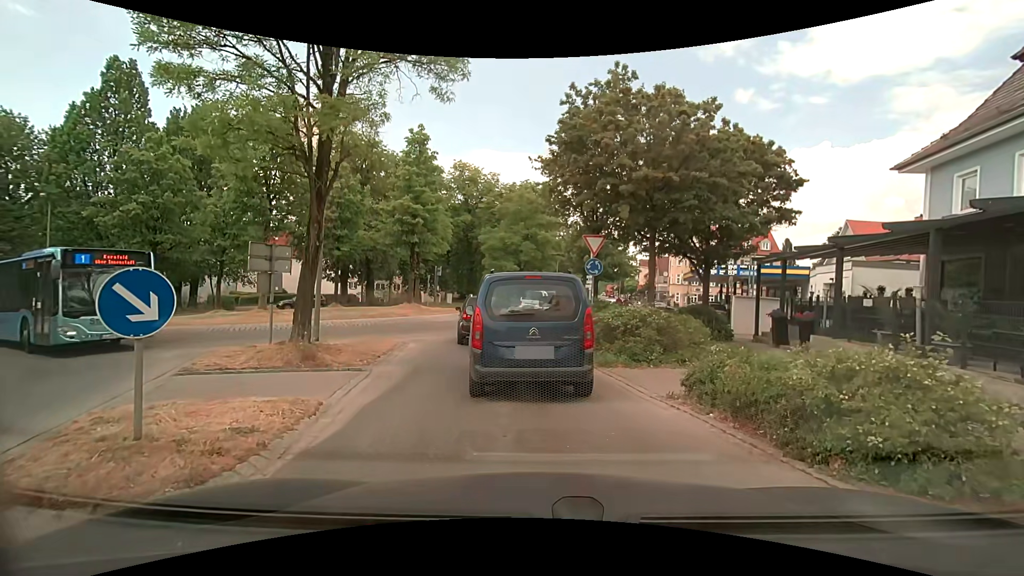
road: tertiary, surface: asphalt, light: Day
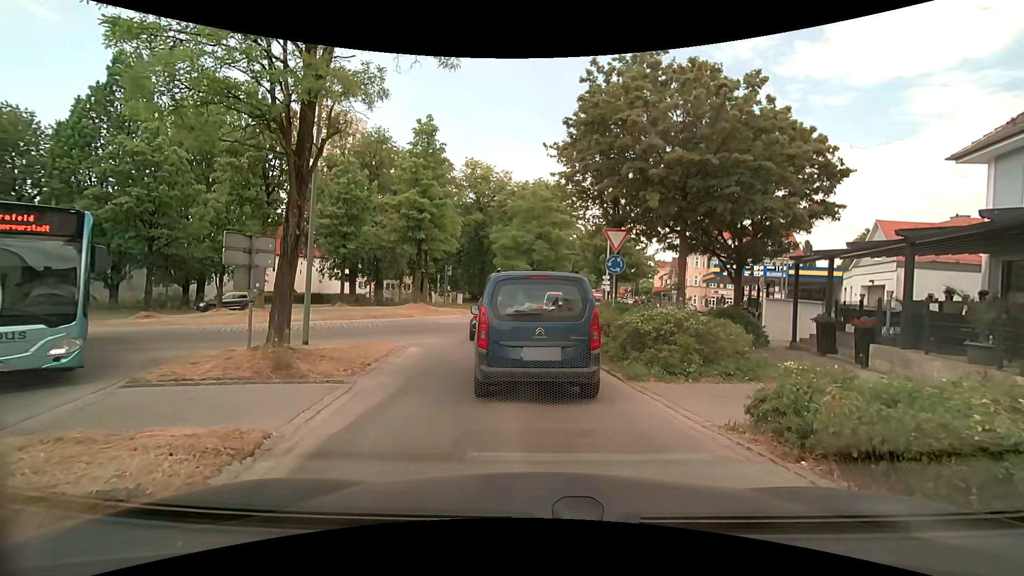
(0.0, +1.7) m; -1°
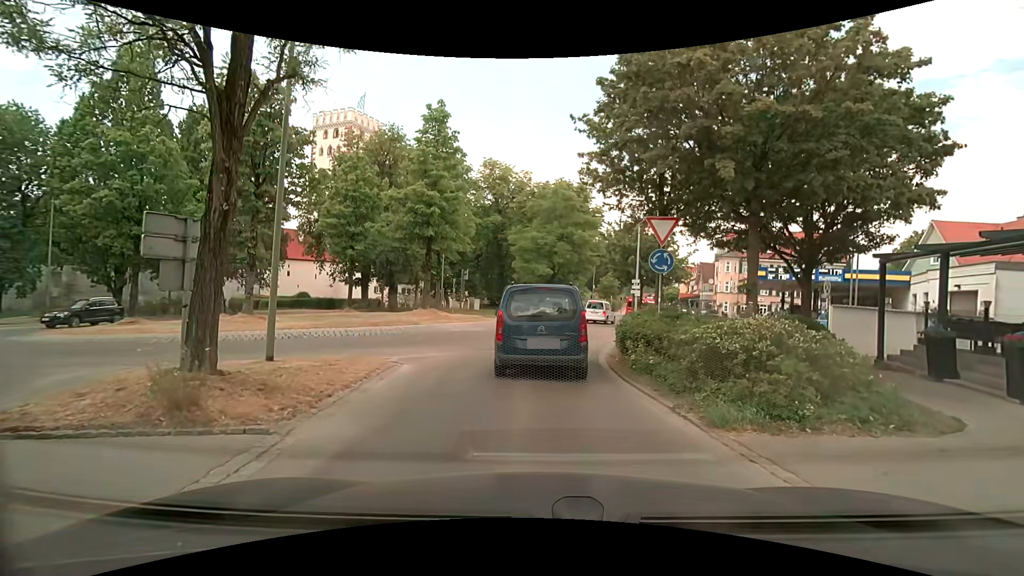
(0.0, +3.1) m; -1°
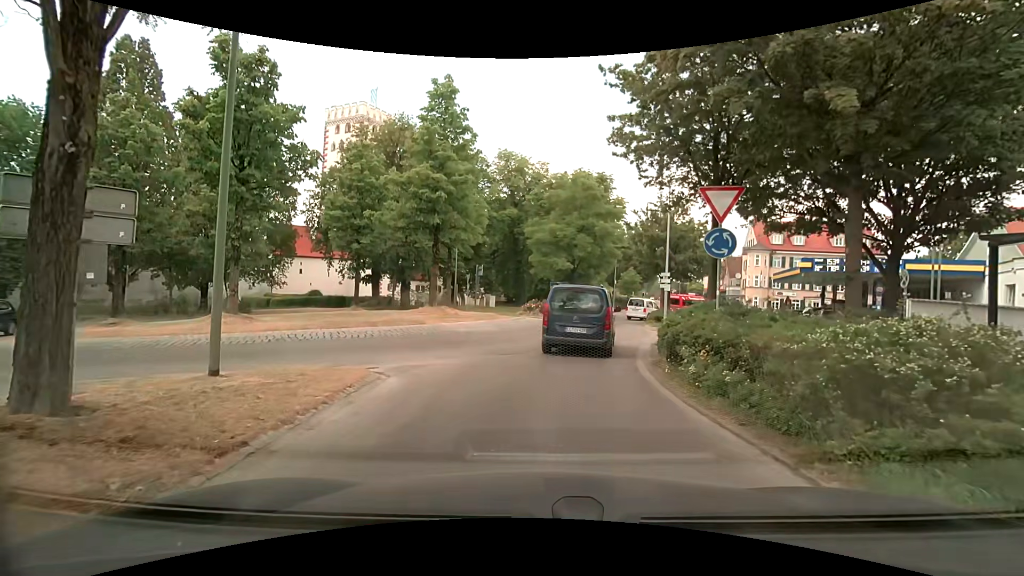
(0.0, +2.6) m; 0°
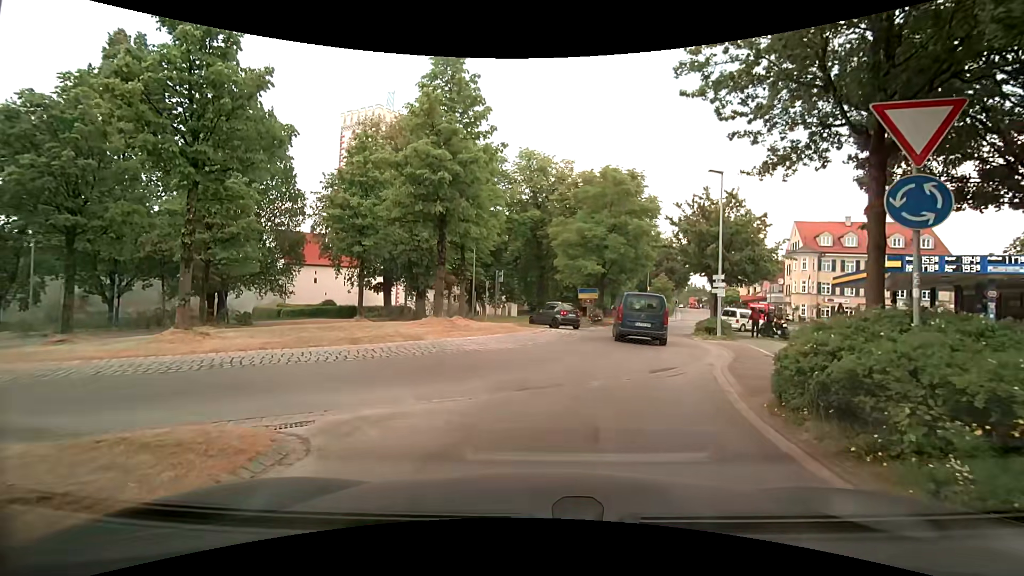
(-0.2, +4.3) m; -4°
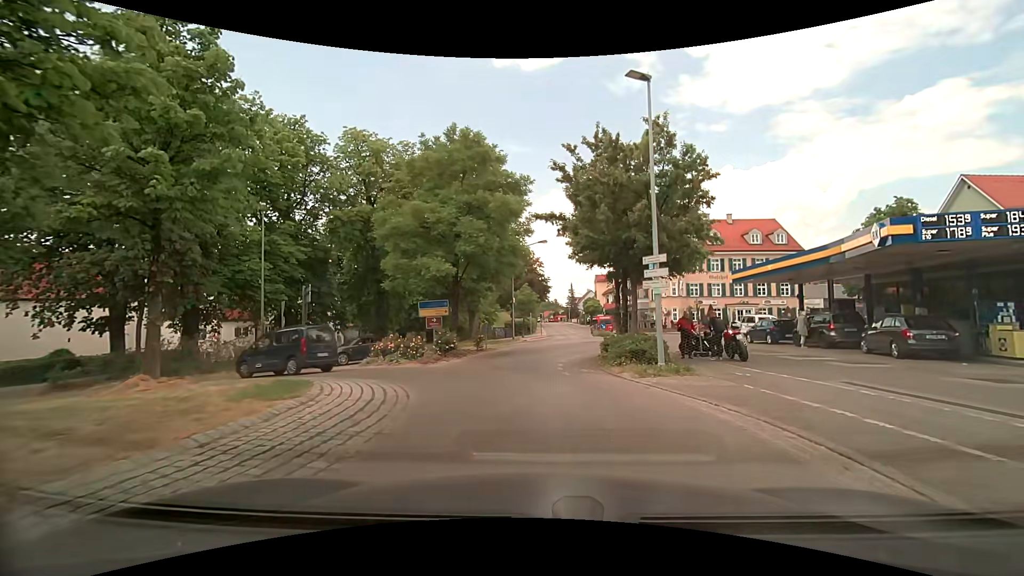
(+1.4, +12.9) m; +18°
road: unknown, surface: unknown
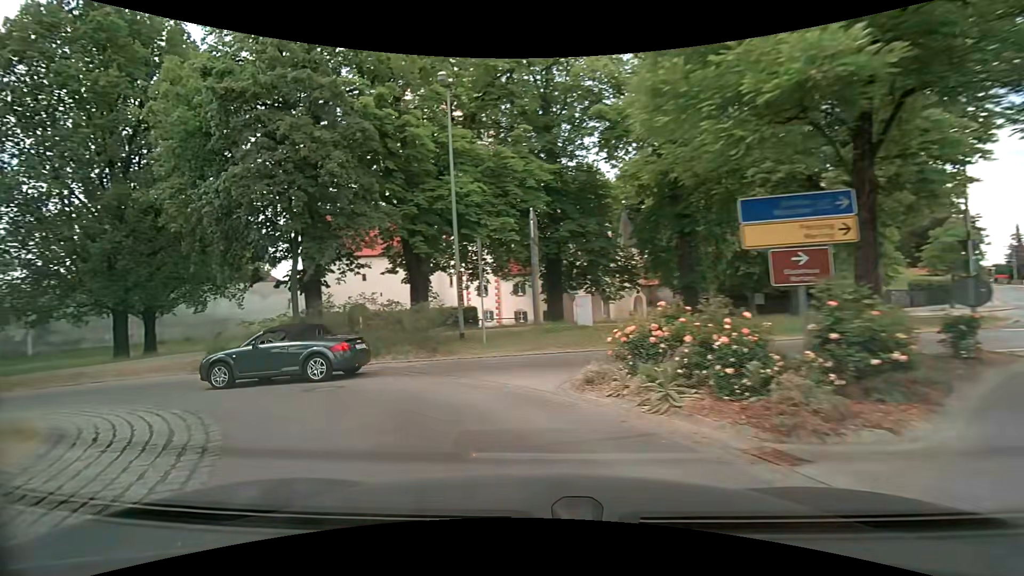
(-3.1, +15.8) m; -38°
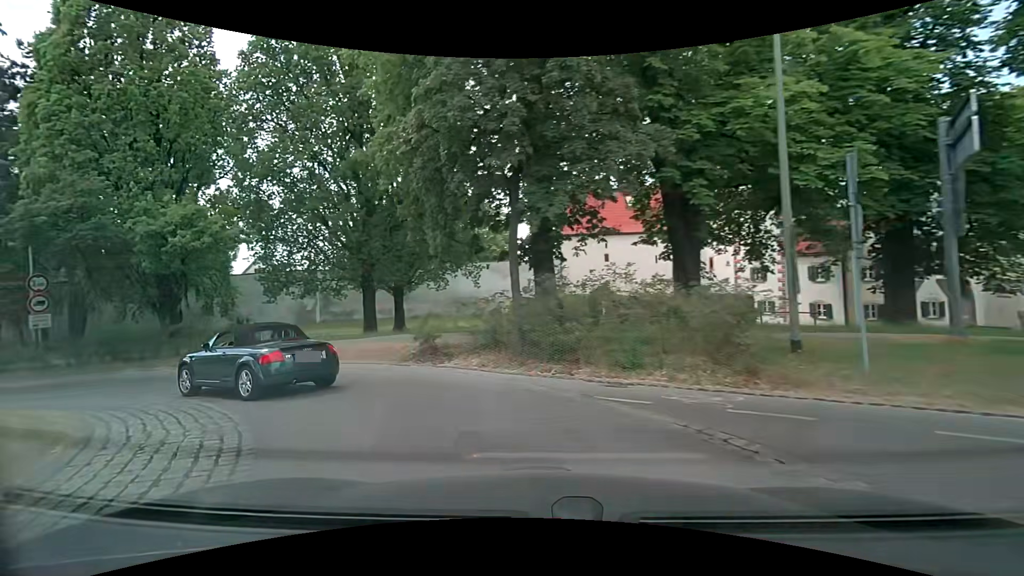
(-1.6, +6.5) m; -28°
(-3, +9) (-11, +15) (-21, +17) (-30, +20) (-40, +23) (-49, +26) (-58, +31) (-67, +35) (-75, +41) (-83, +48) m
